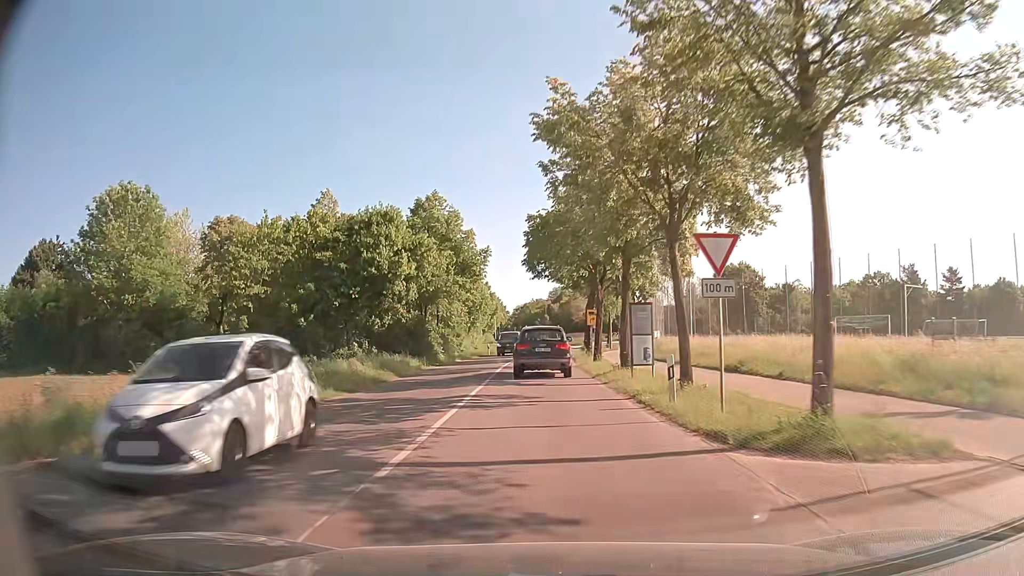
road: tertiary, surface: asphalt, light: Day
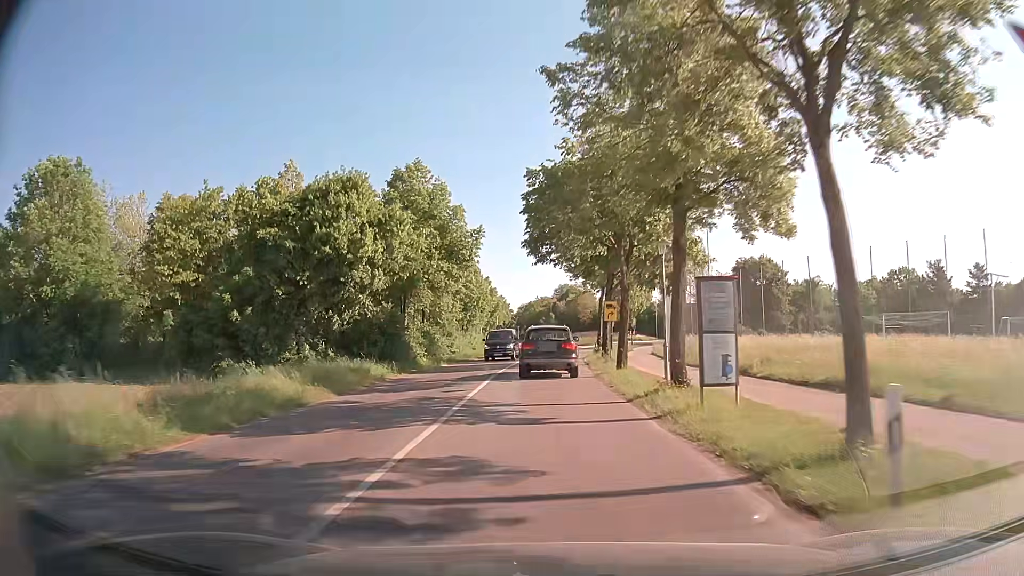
(0.0, +8.5) m; 0°
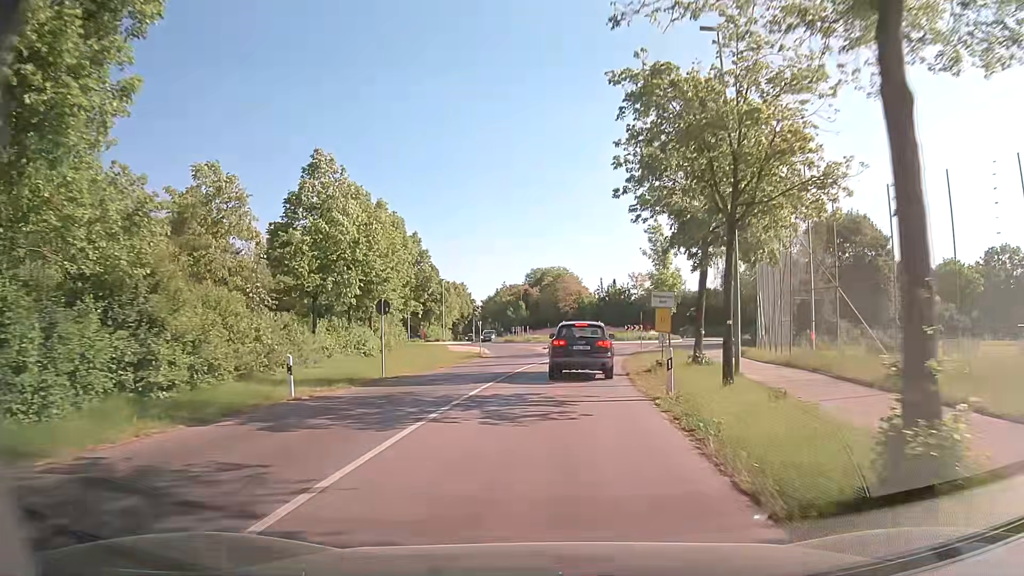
(+0.5, +38.3) m; +2°
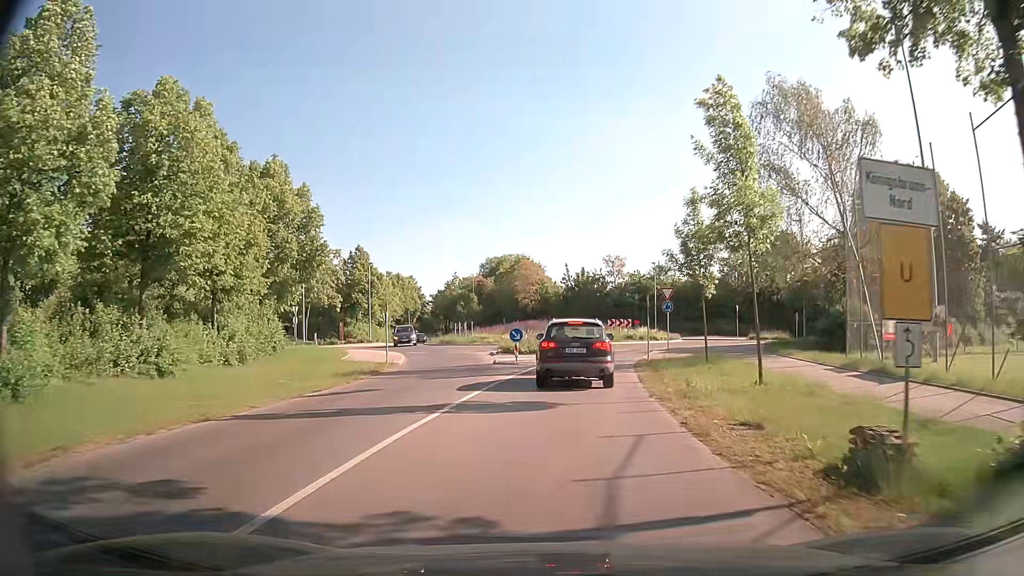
(+0.6, +19.3) m; +4°
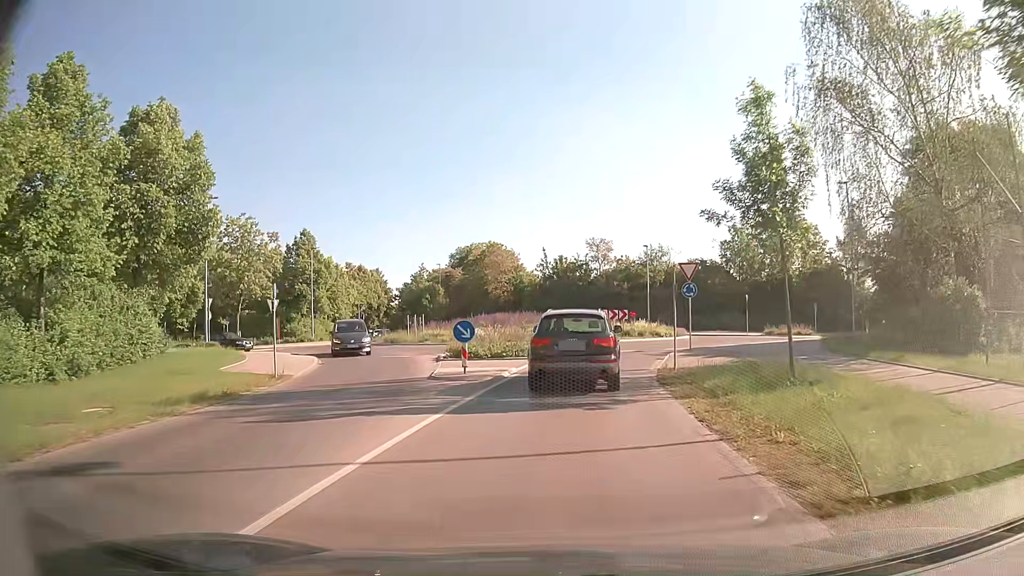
(+0.1, +10.9) m; +1°
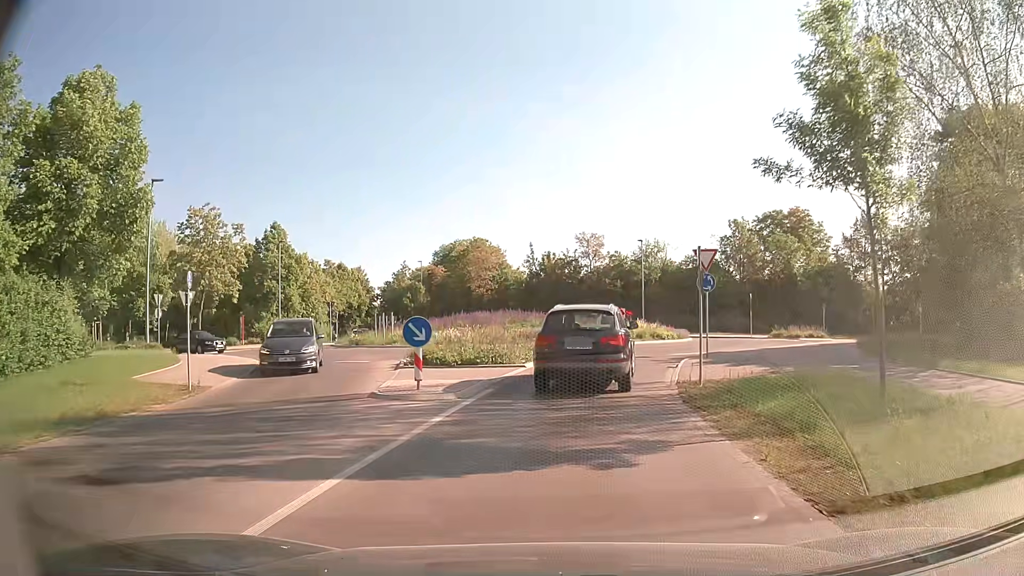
(+0.1, +4.7) m; +2°
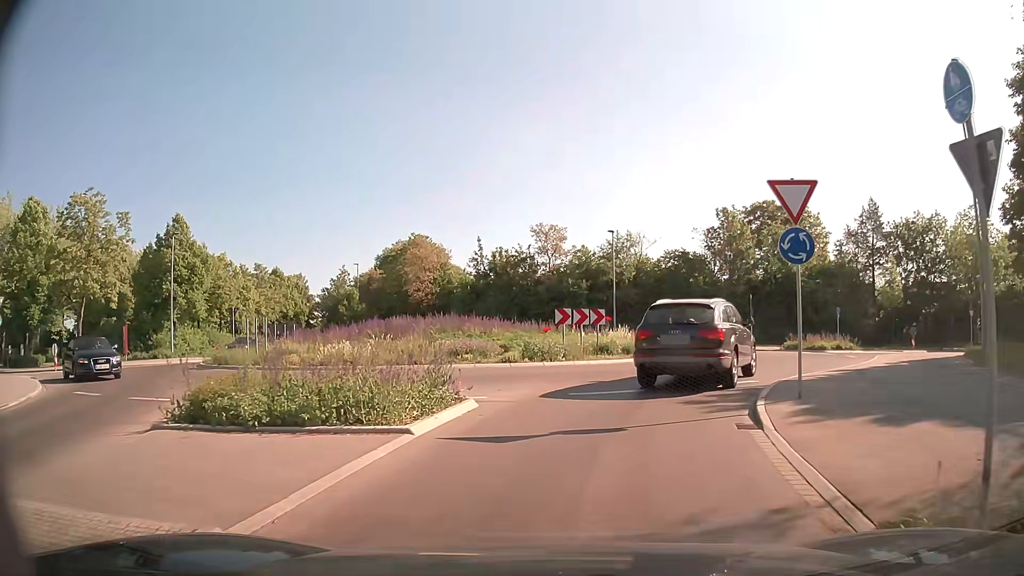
(+0.3, +10.8) m; +5°
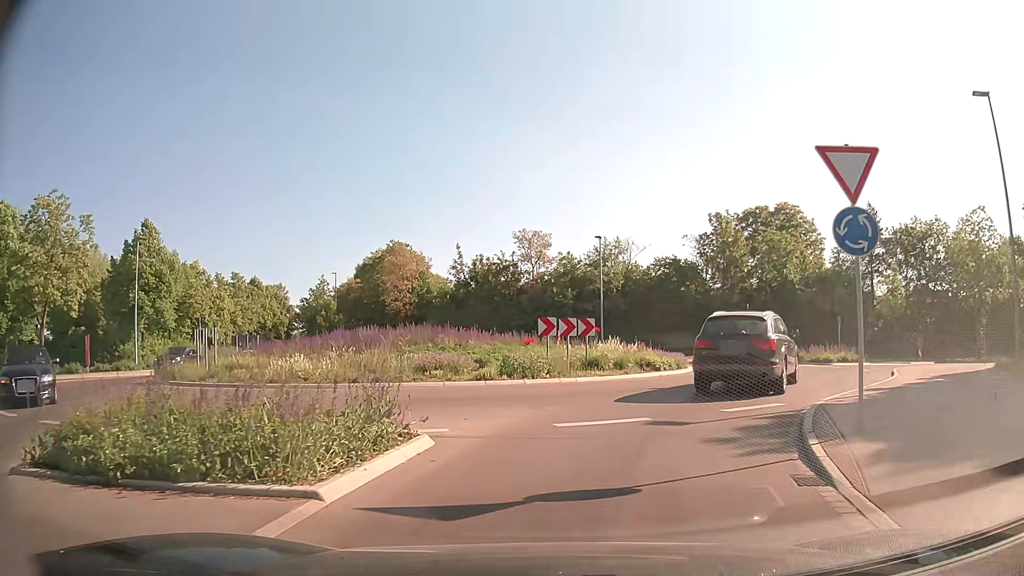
(0.0, +2.7) m; 0°
(+1, +10) (+5, +19) (+11, +27) (+19, +33) (+28, +37) (+38, +40) (+47, +43) (+57, +46) (+66, +49) (+76, +51) m
